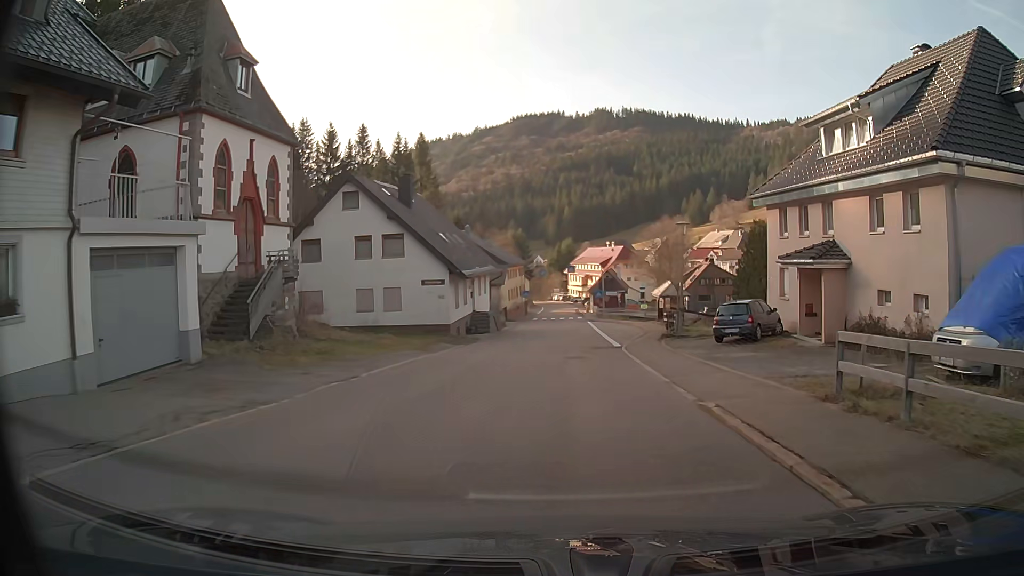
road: secondary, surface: asphalt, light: Day
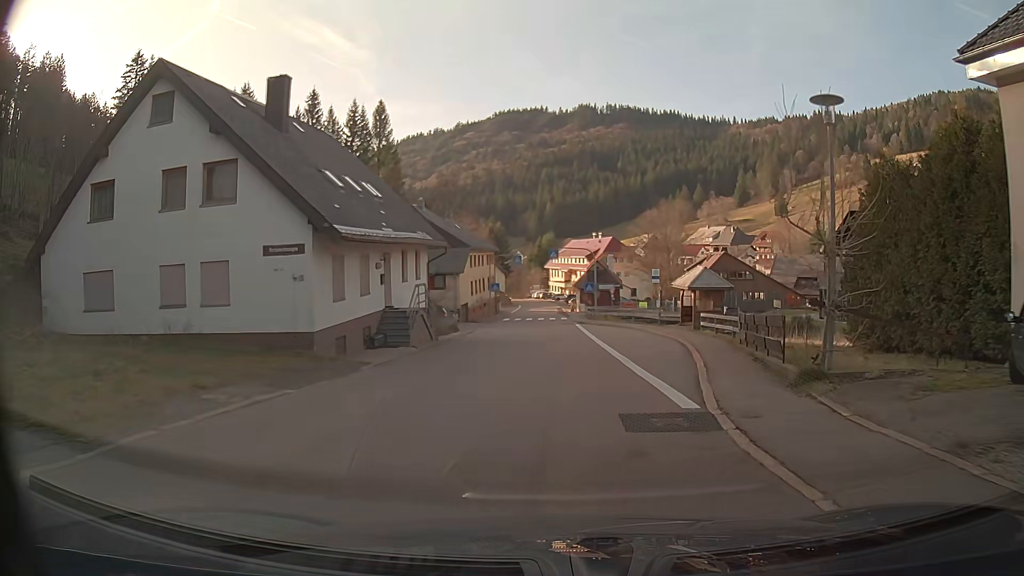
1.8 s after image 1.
(+0.3, +17.5) m; +2°
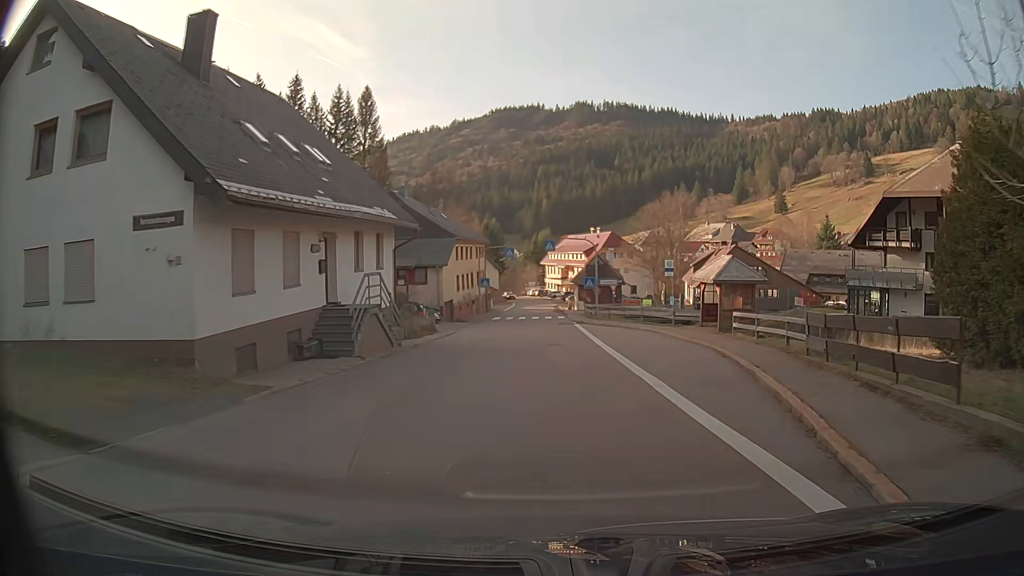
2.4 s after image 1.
(0.0, +6.1) m; 0°
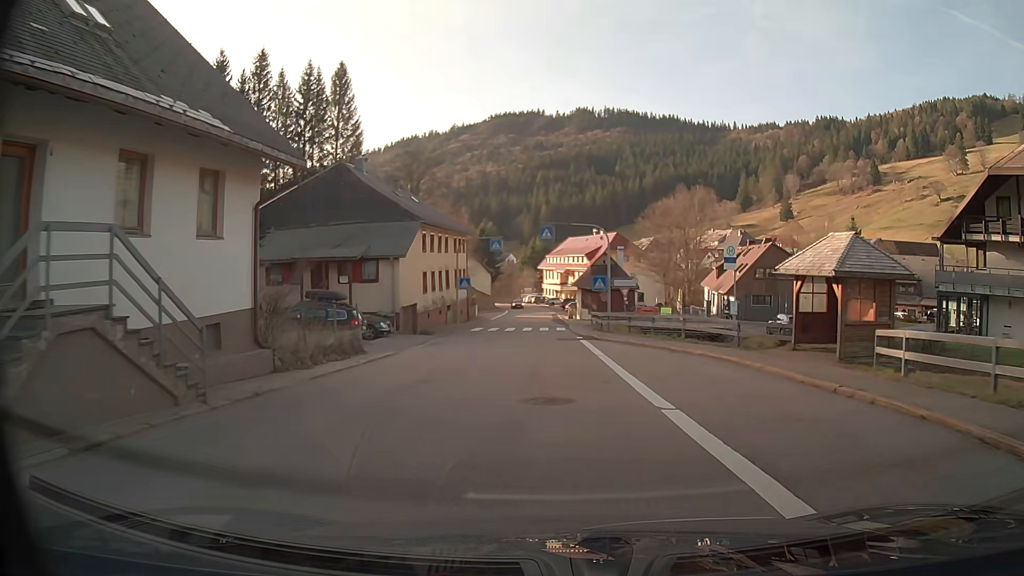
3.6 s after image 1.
(0.0, +12.4) m; 0°
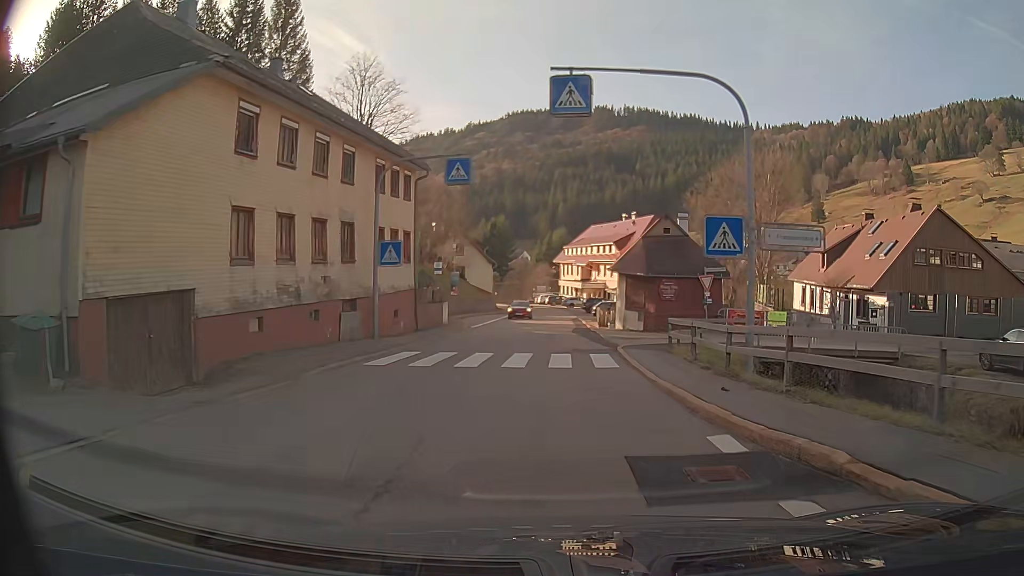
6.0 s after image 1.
(-0.3, +24.4) m; -1°
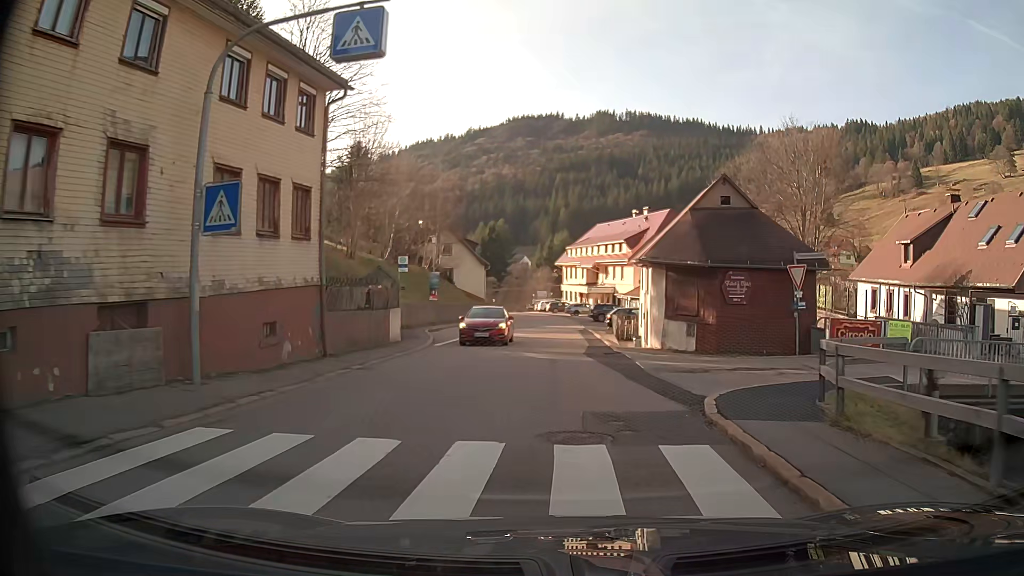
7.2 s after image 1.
(0.0, +11.4) m; 0°
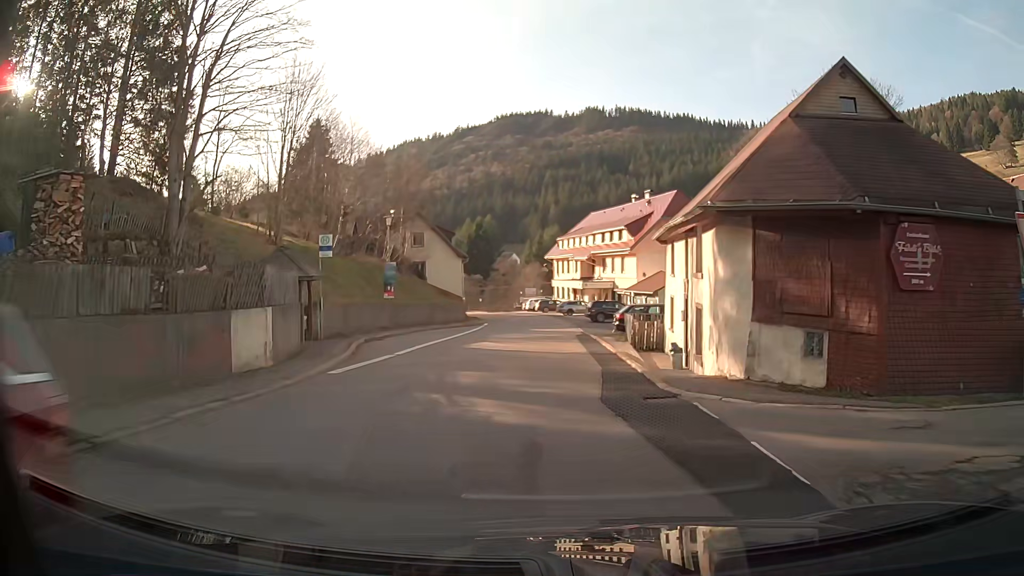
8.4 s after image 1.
(0.0, +10.8) m; 0°
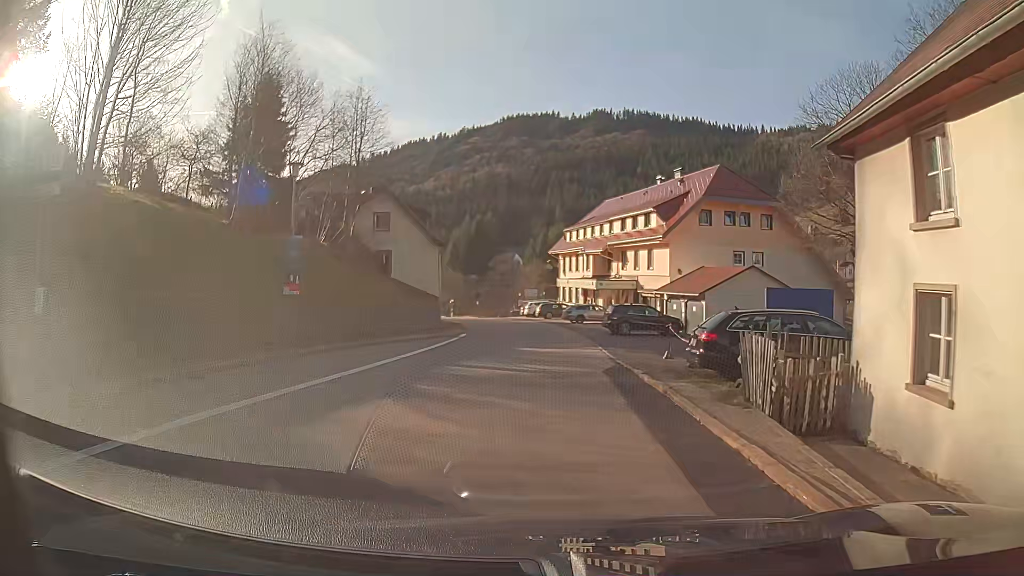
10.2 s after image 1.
(-0.1, +15.5) m; 0°
